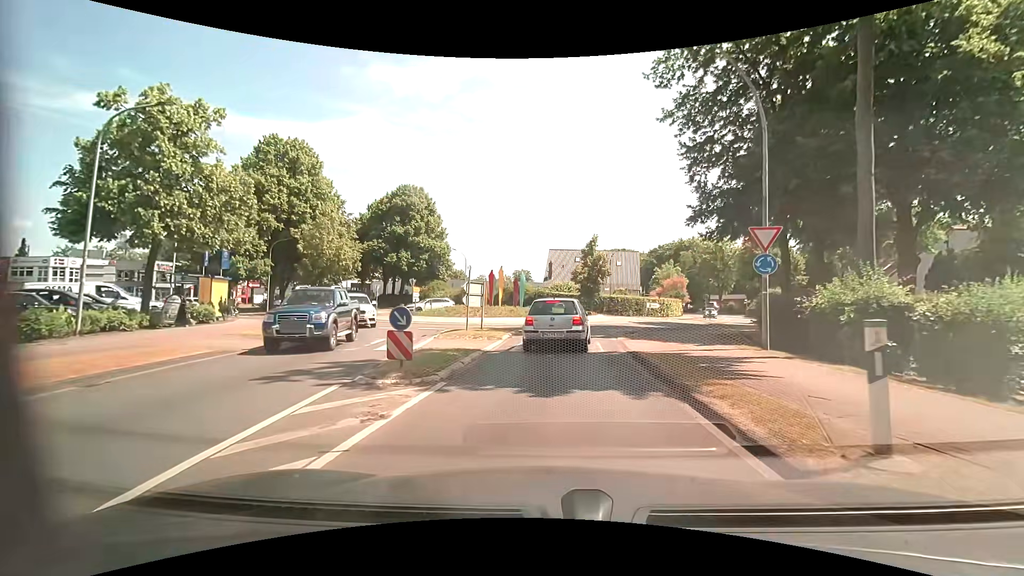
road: primary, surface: asphalt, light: Day
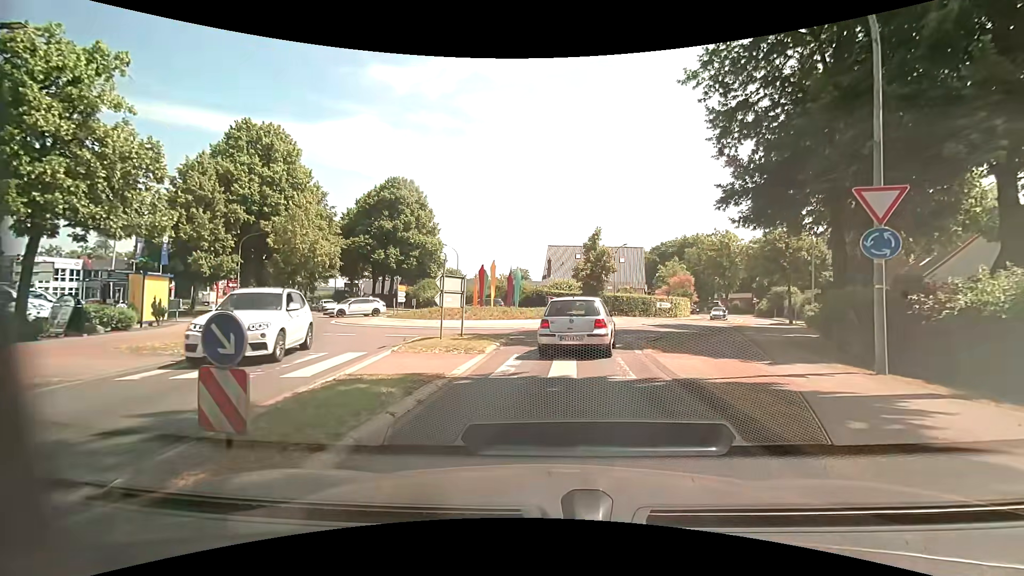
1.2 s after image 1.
(0.0, +4.6) m; +1°
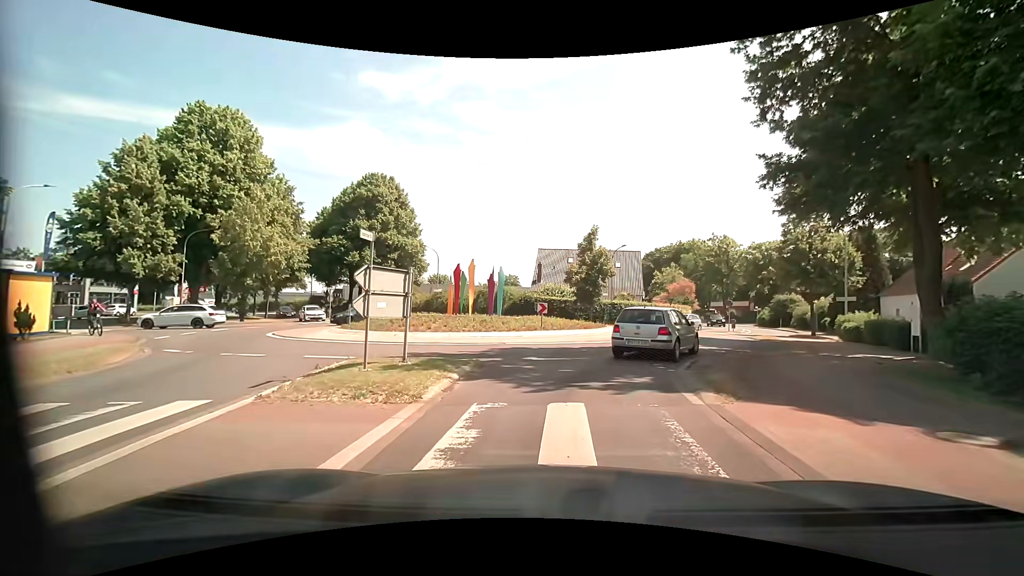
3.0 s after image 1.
(-0.1, +5.7) m; 0°
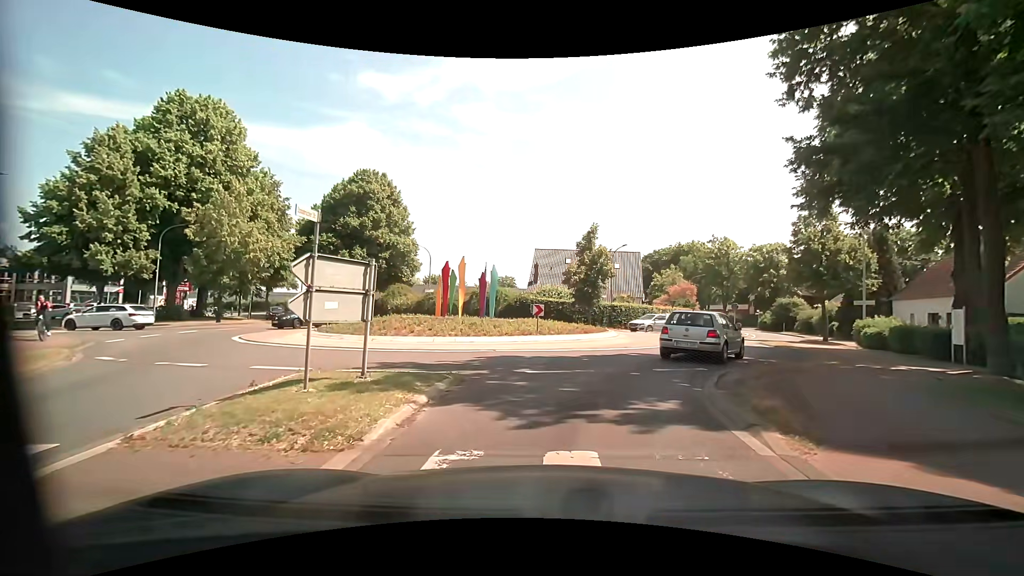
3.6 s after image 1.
(0.0, +2.3) m; 0°
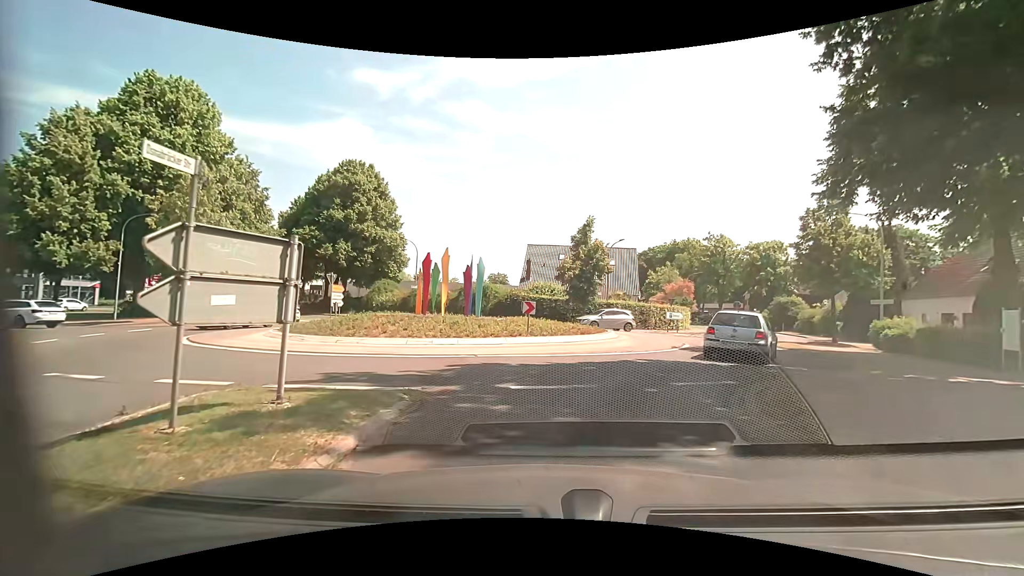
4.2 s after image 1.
(0.0, +2.5) m; +1°
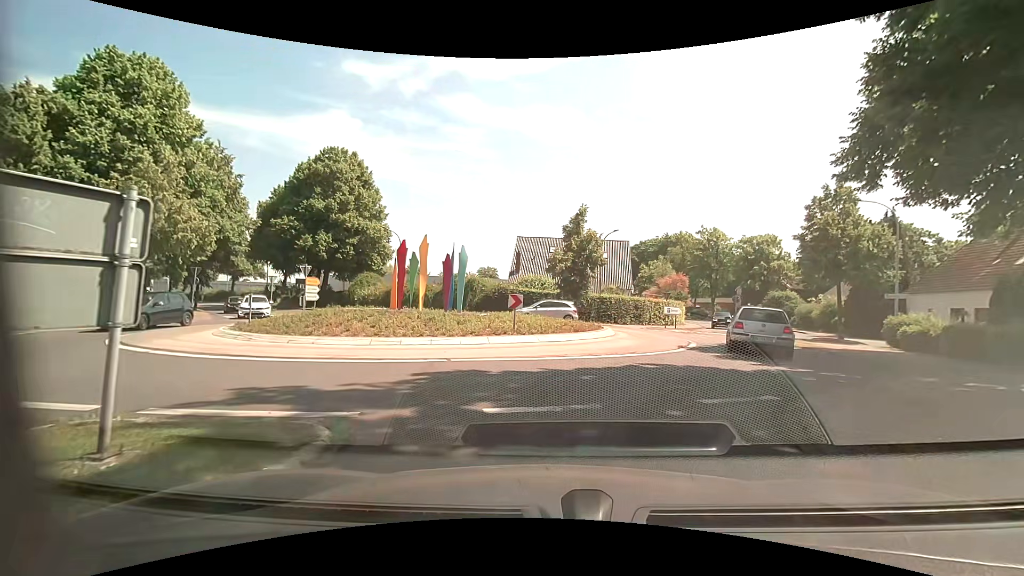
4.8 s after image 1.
(0.0, +2.2) m; 0°
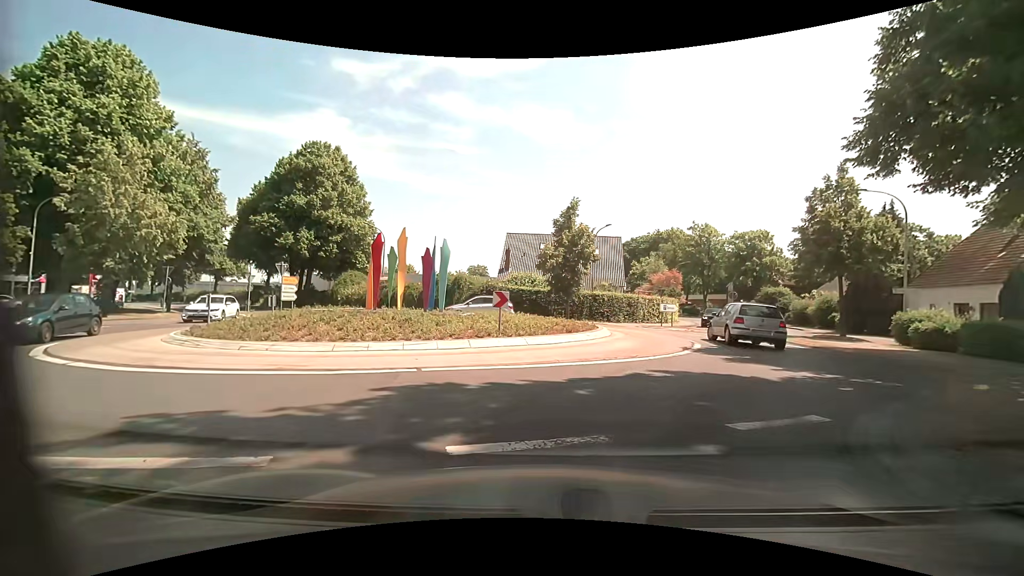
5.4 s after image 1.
(0.0, +1.5) m; +3°
